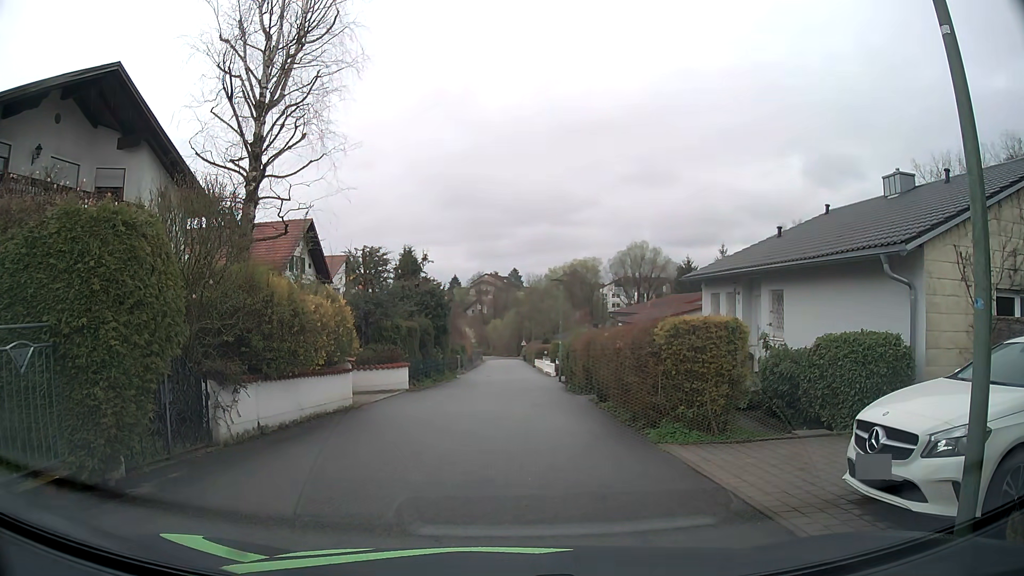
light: Day
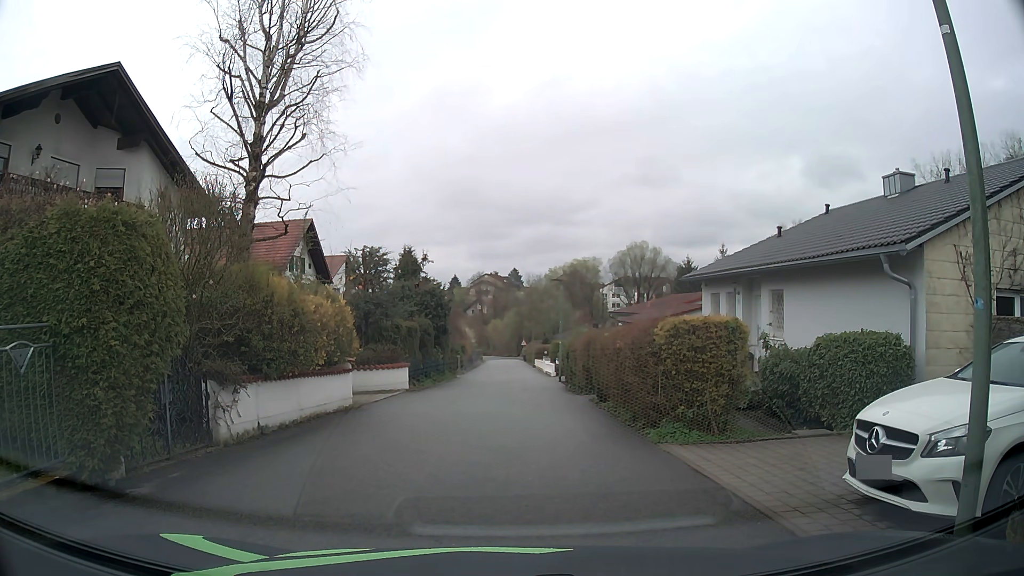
(0.0, 0.0) m; 0°
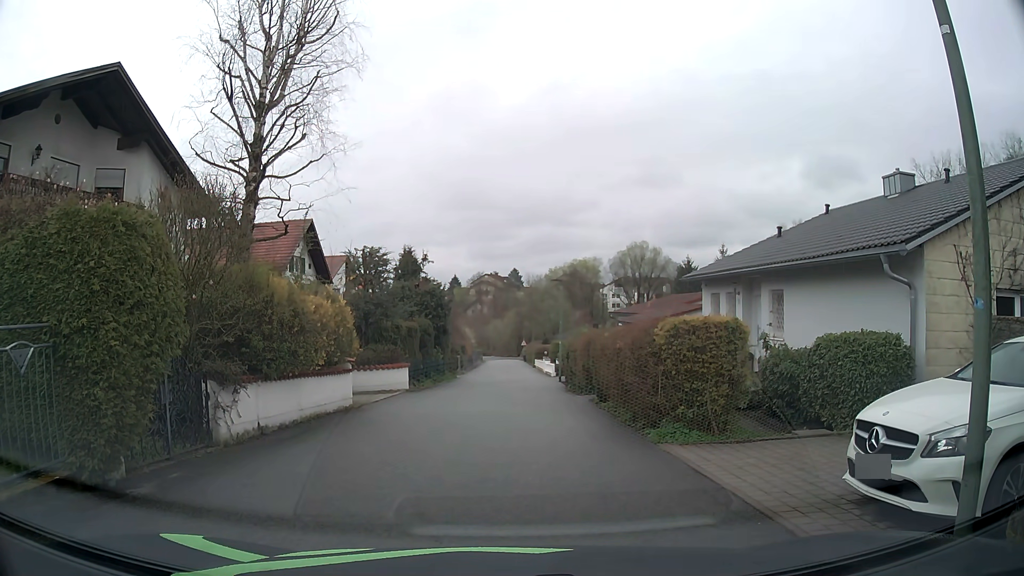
(0.0, 0.0) m; 0°
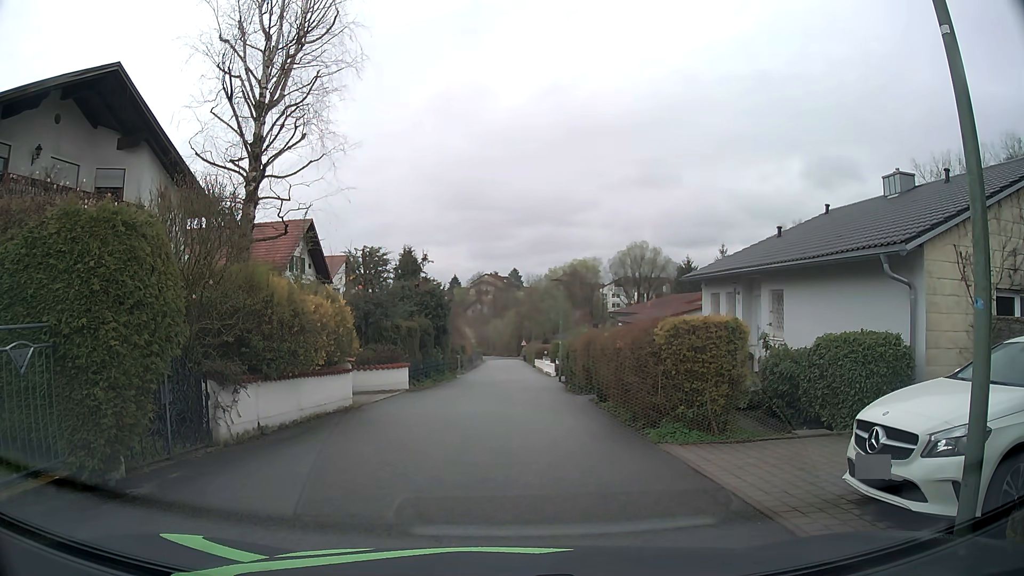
(0.0, 0.0) m; 0°
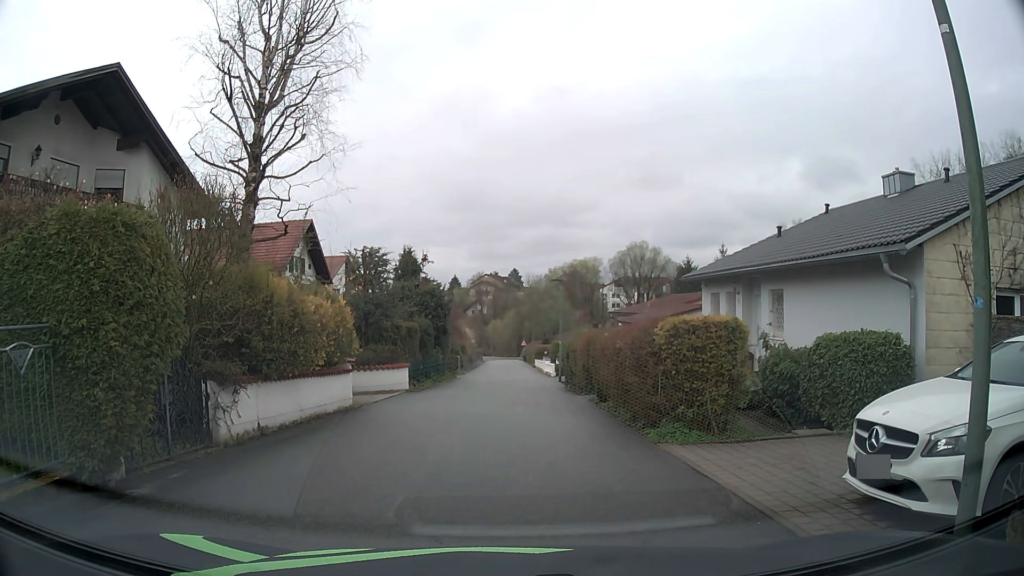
(0.0, 0.0) m; 0°
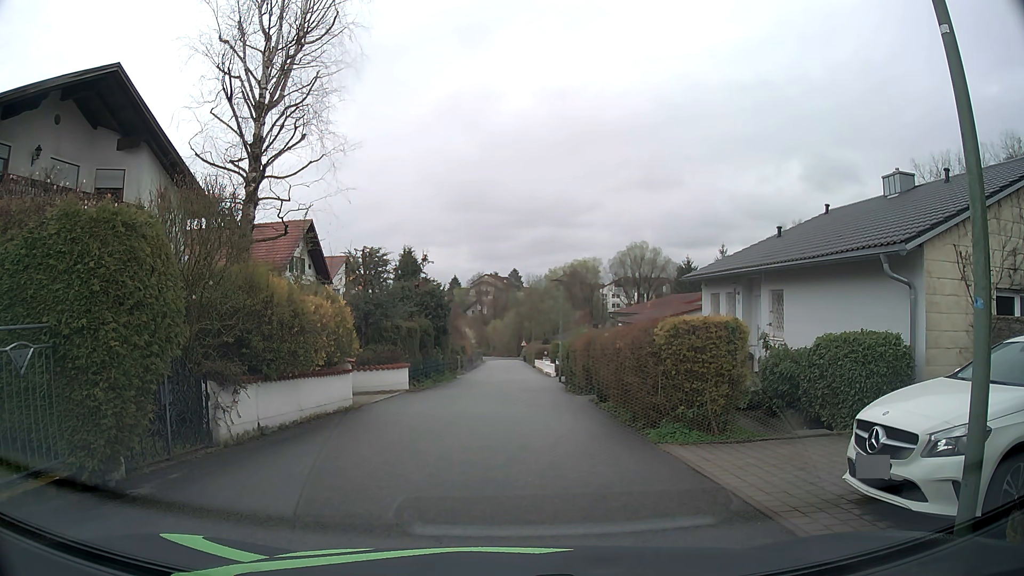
(0.0, 0.0) m; 0°
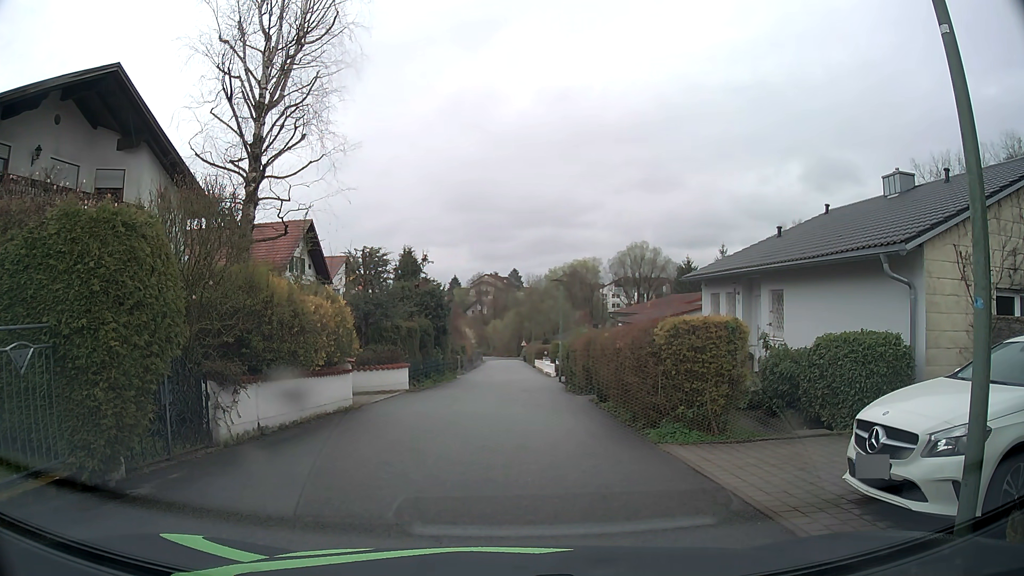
(0.0, 0.0) m; 0°
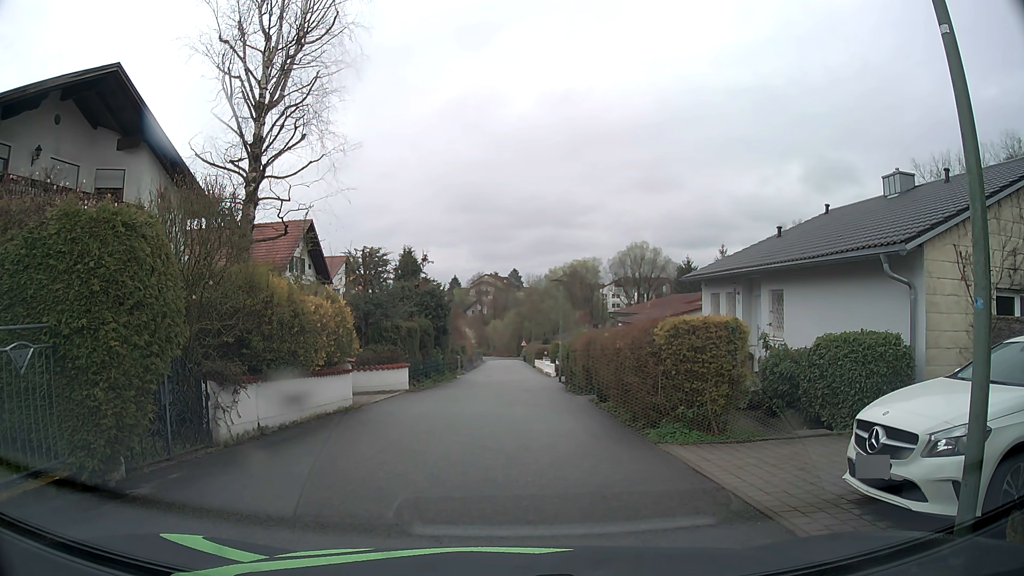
(0.0, 0.0) m; 0°
(0, +10) (0, +20) (0, +30) (+1, +40) (+1, +50) (+2, +60) (+2, +70) (+2, +80) (+3, +90) (+3, +100) m
